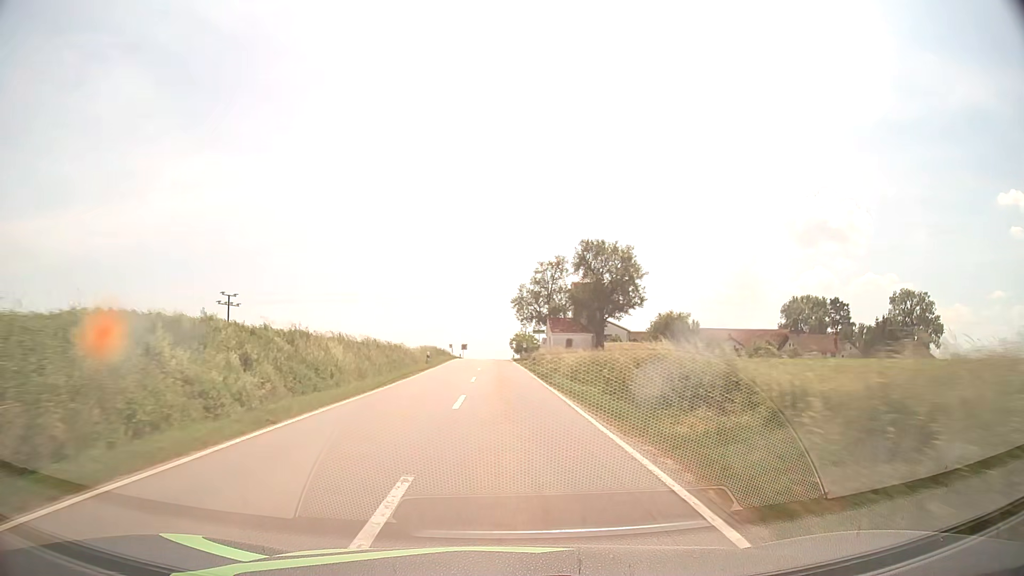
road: tertiary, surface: asphalt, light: Day
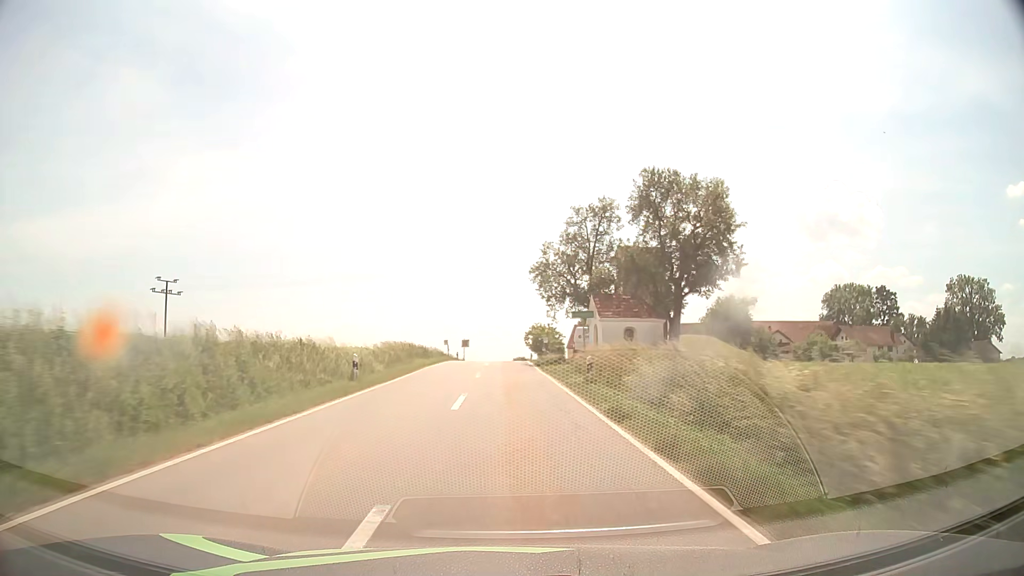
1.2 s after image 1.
(-0.4, +25.0) m; -1°
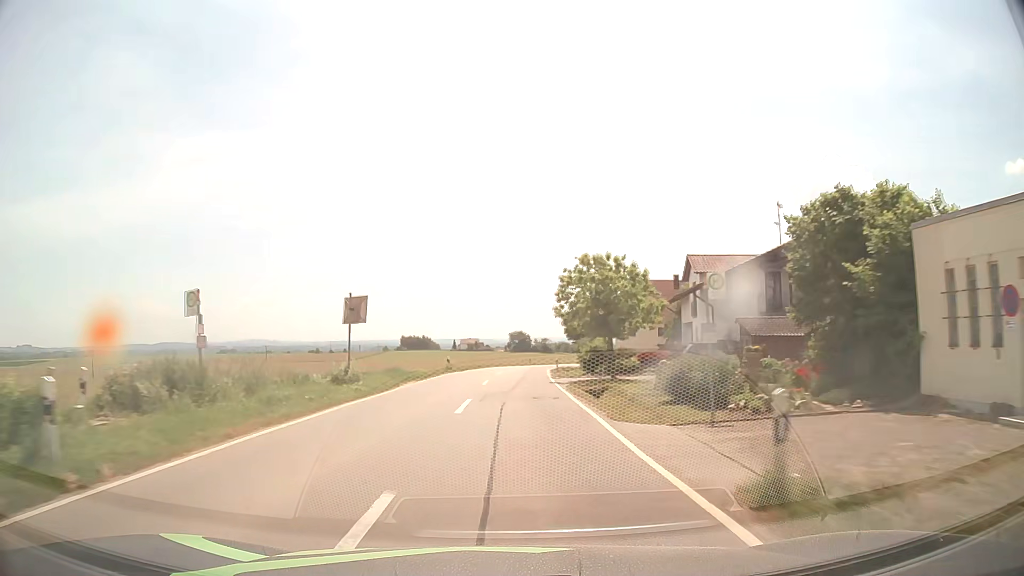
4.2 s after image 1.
(-0.1, +58.6) m; 0°
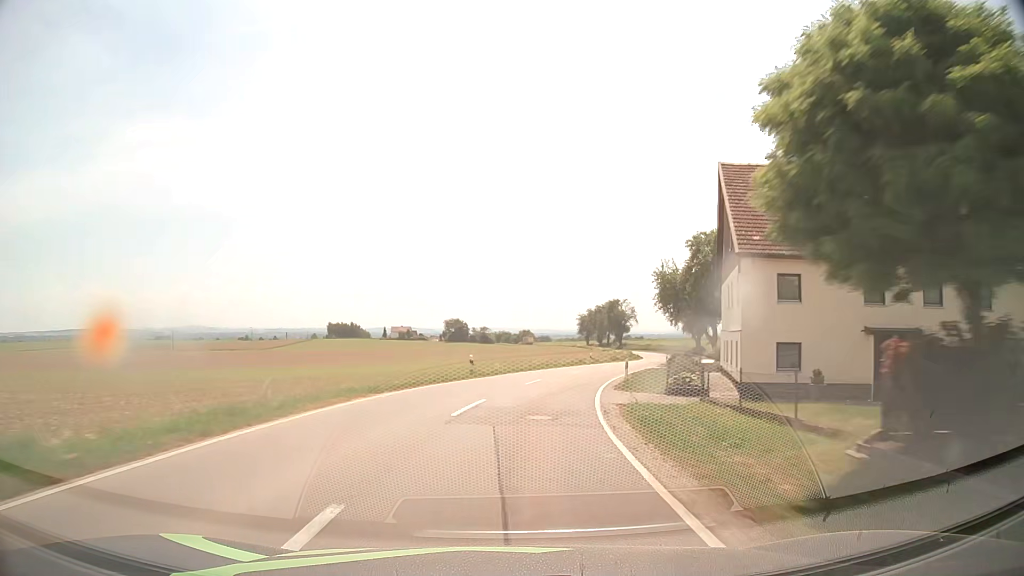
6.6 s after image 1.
(+1.4, +47.8) m; +5°
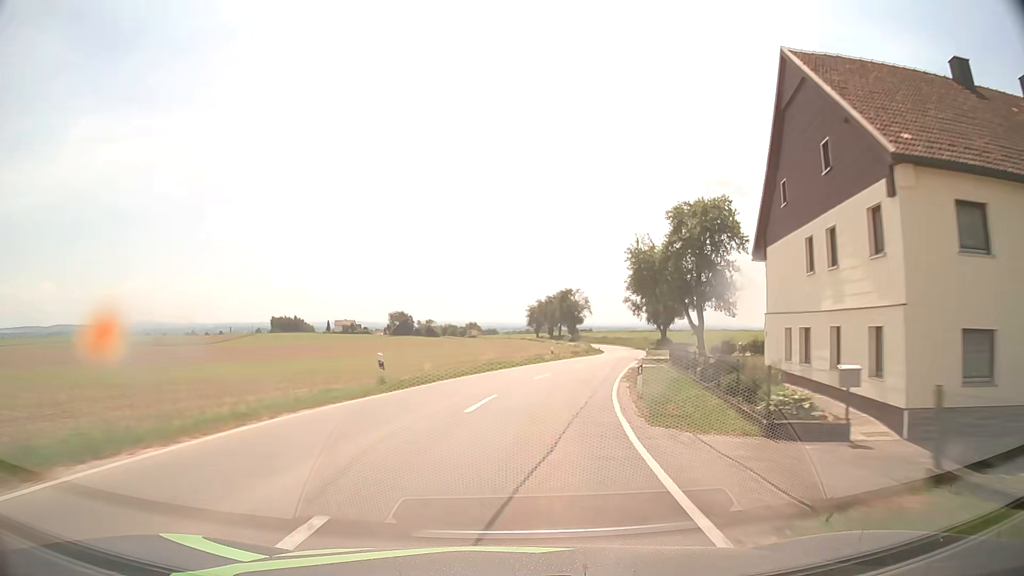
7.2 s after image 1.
(+0.4, +12.3) m; +3°
